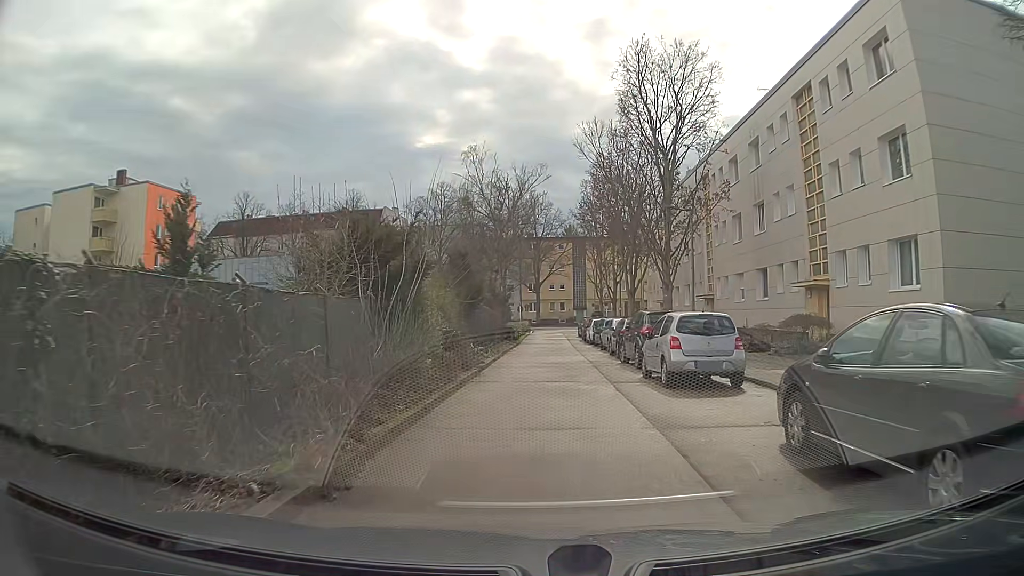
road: residential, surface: asphalt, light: Day
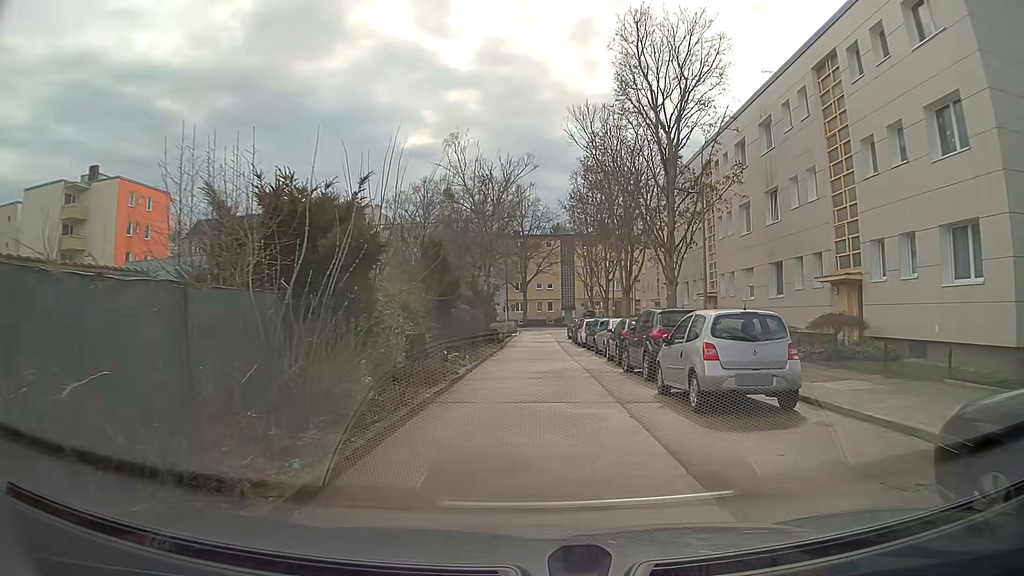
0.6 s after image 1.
(0.0, +3.5) m; +1°
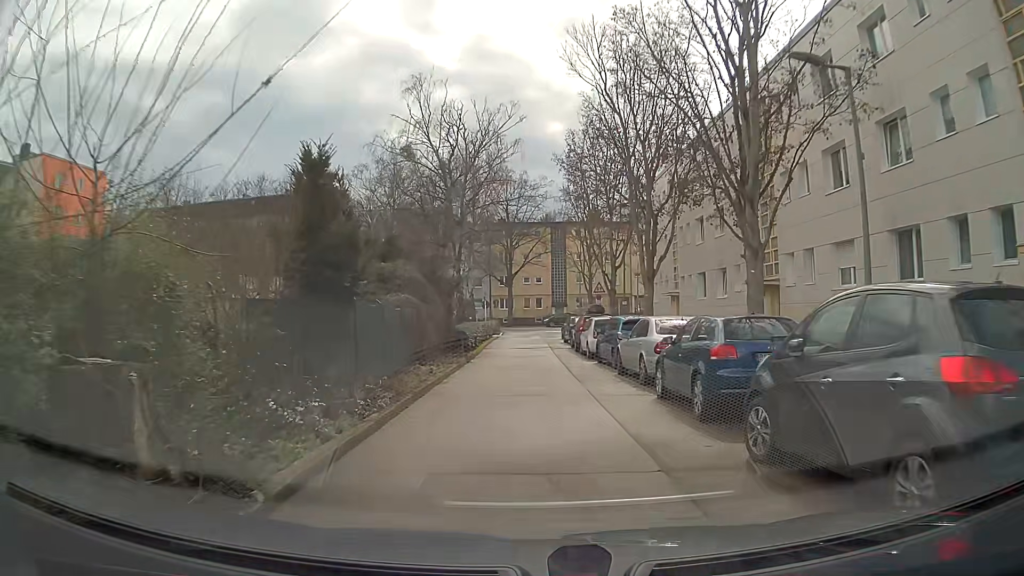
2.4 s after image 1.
(+0.1, +11.2) m; 0°
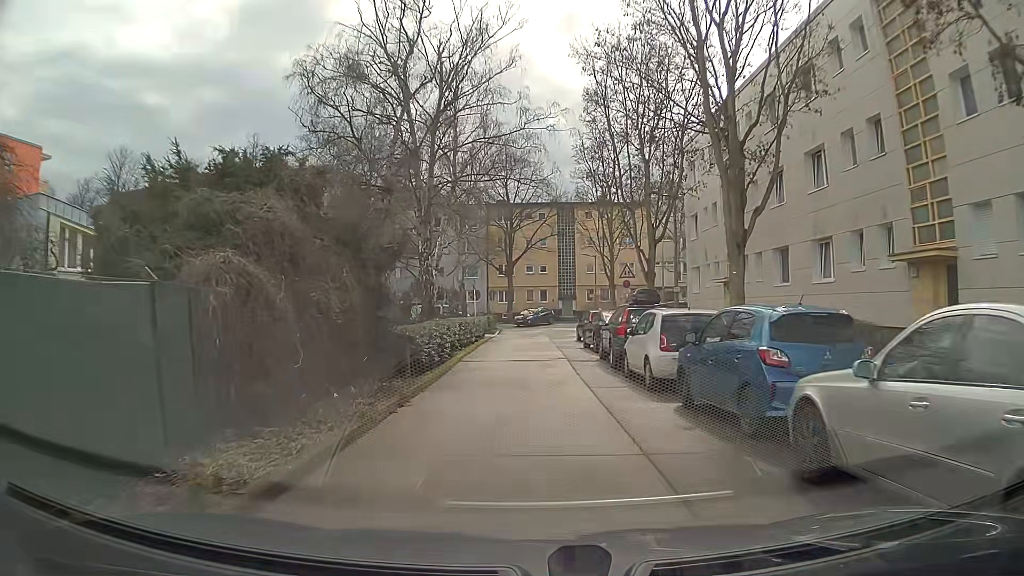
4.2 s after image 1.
(0.0, +11.6) m; 0°
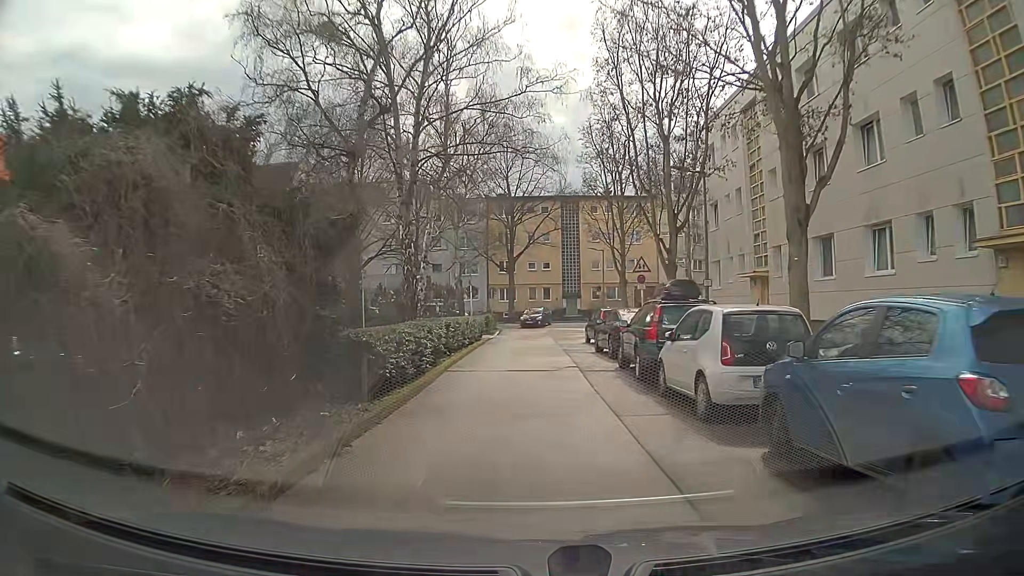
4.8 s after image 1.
(0.0, +3.7) m; 0°
